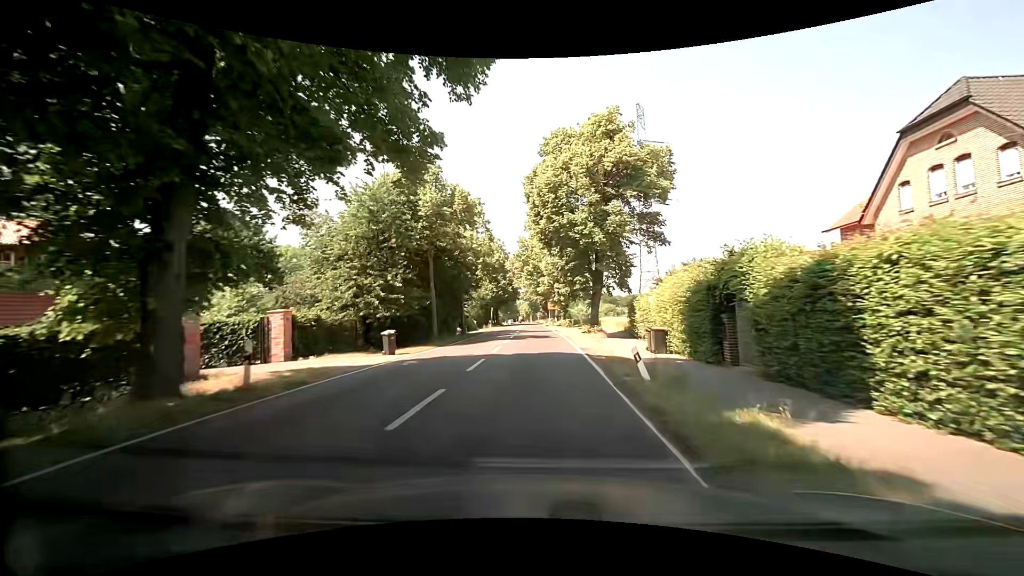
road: secondary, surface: asphalt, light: Day
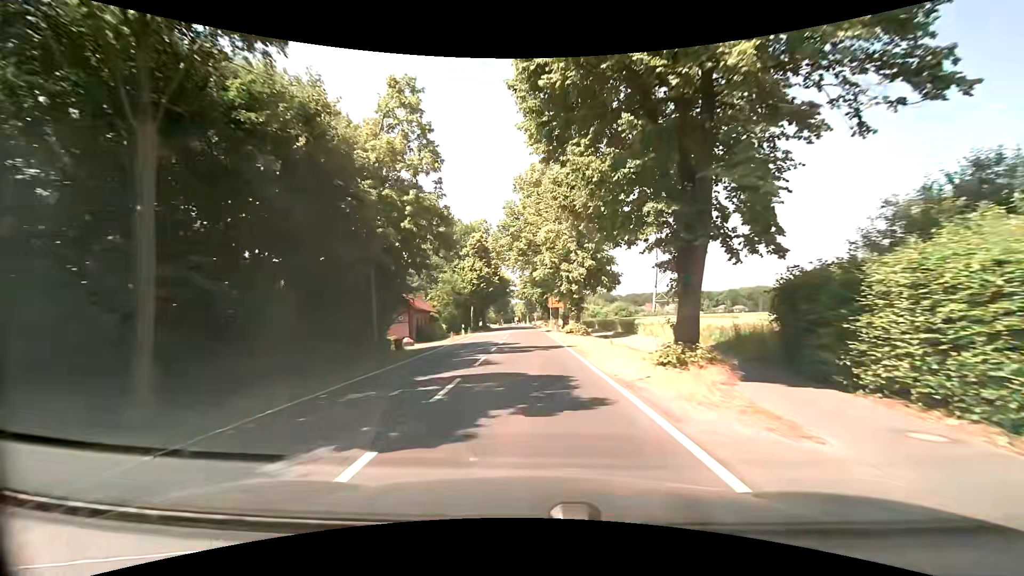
(+0.1, +21.8) m; 0°
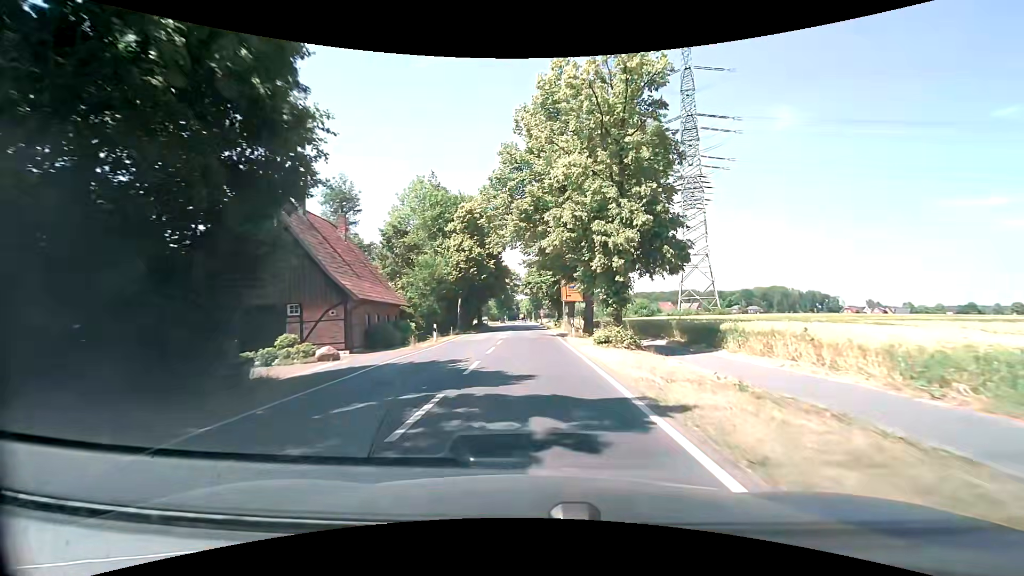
(0.0, +14.6) m; -1°
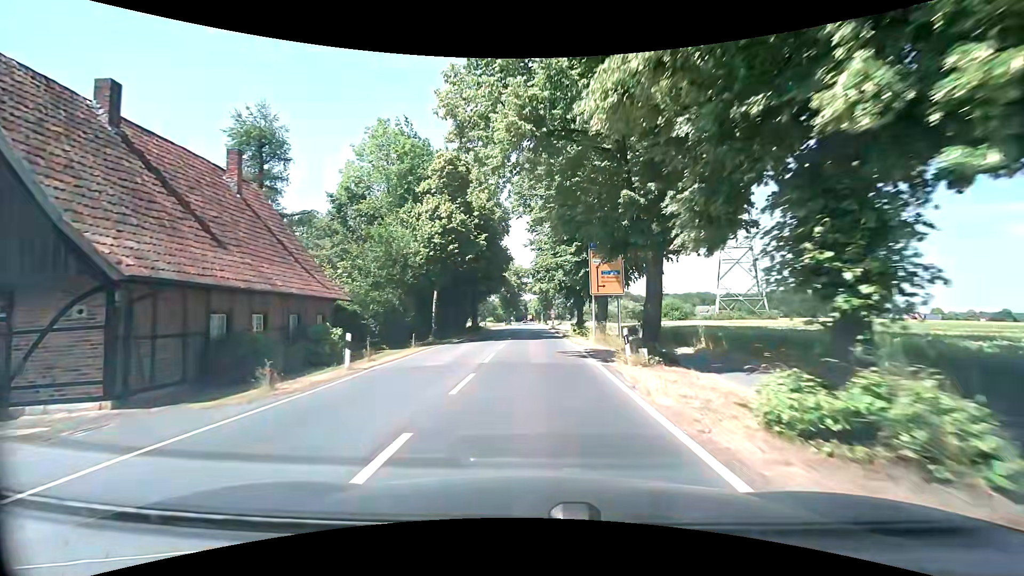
(+0.1, +14.7) m; 0°
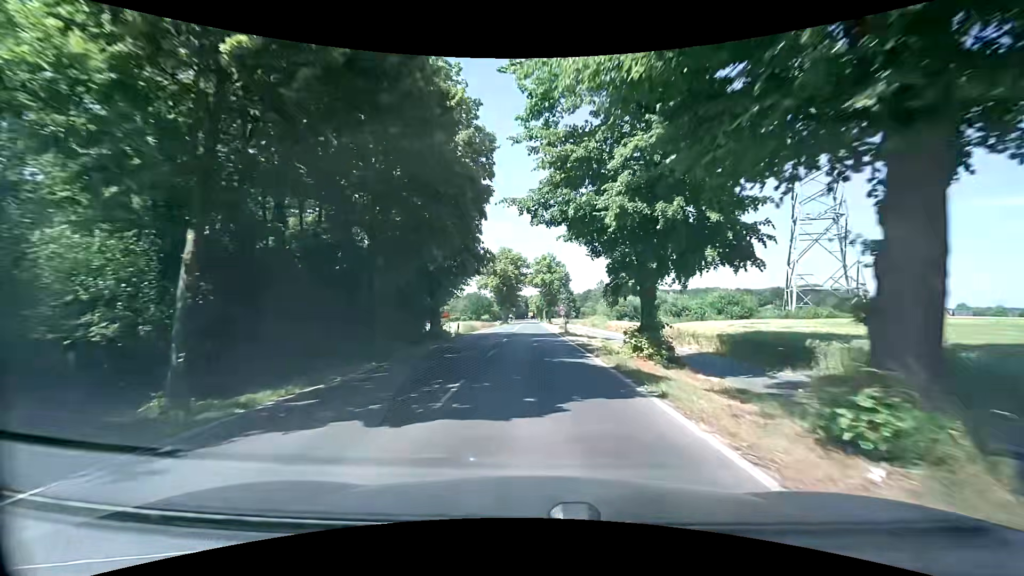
(-0.1, +22.3) m; 0°
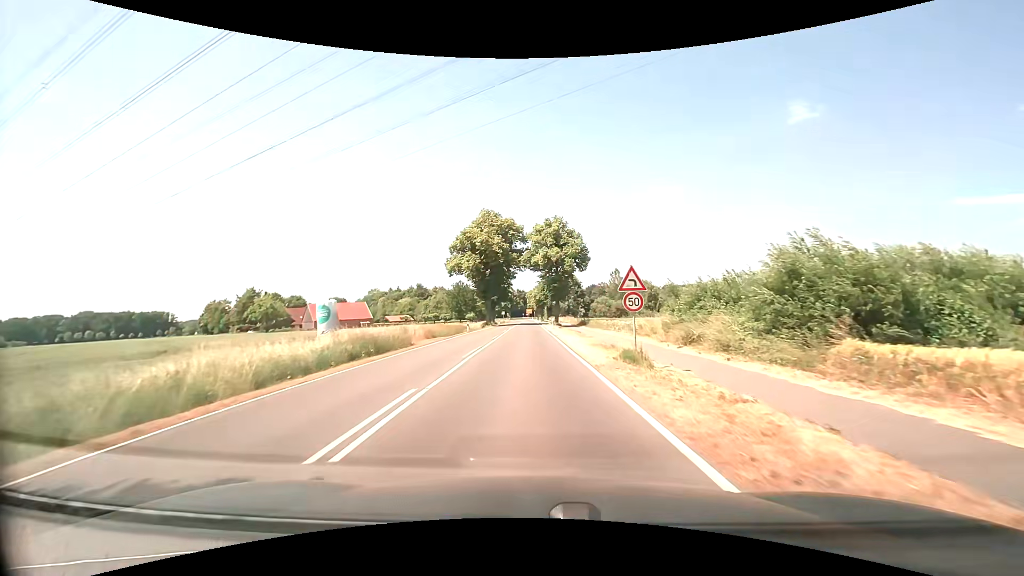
(-0.3, +38.8) m; 0°
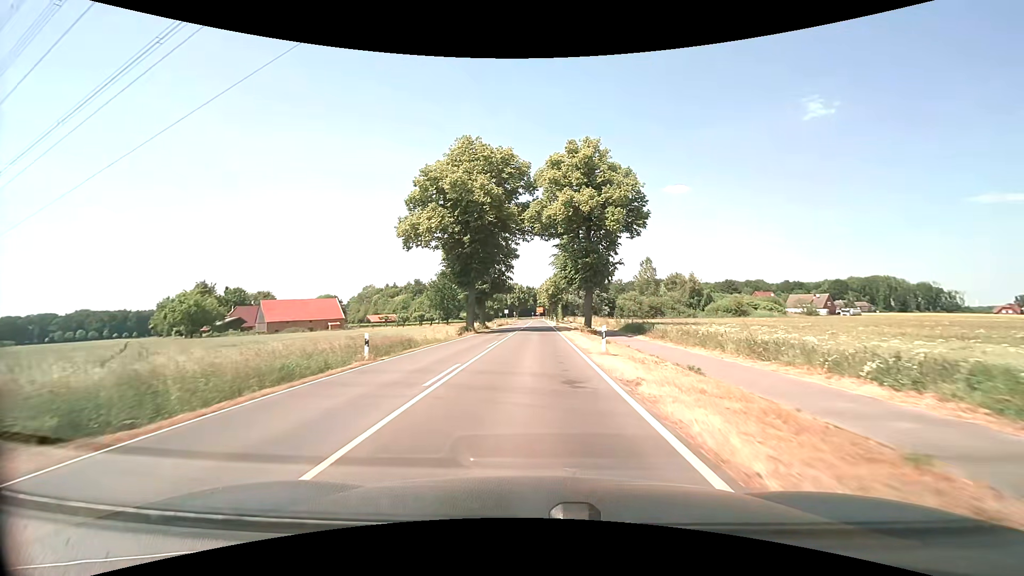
(-0.4, +31.5) m; -1°
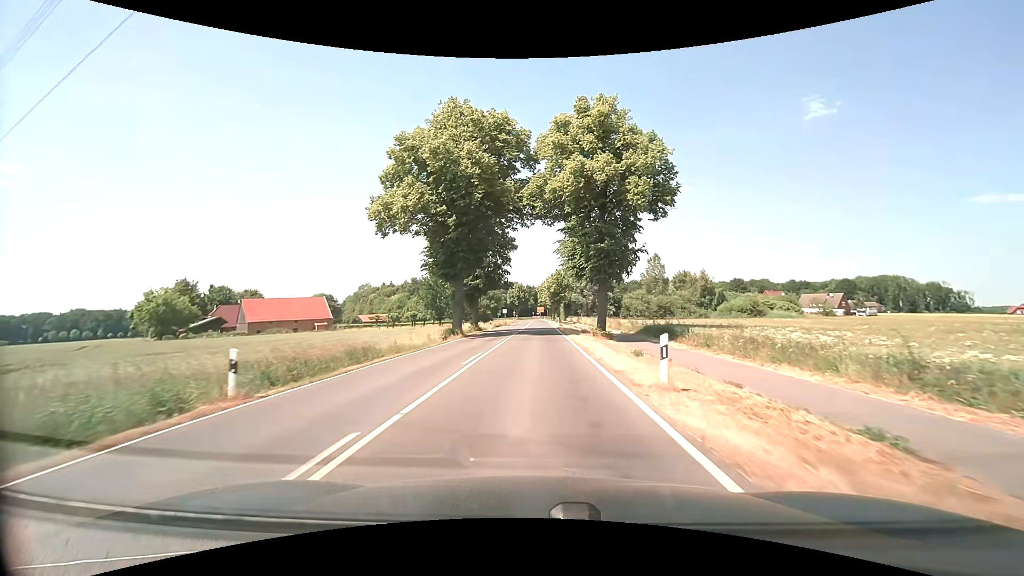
(0.0, +7.9) m; 0°
(0, +10) (0, +20) (0, +30) (0, +40) (0, +50) (0, +60) (+1, +70) (+1, +80) (+1, +90) (+1, +100) m
